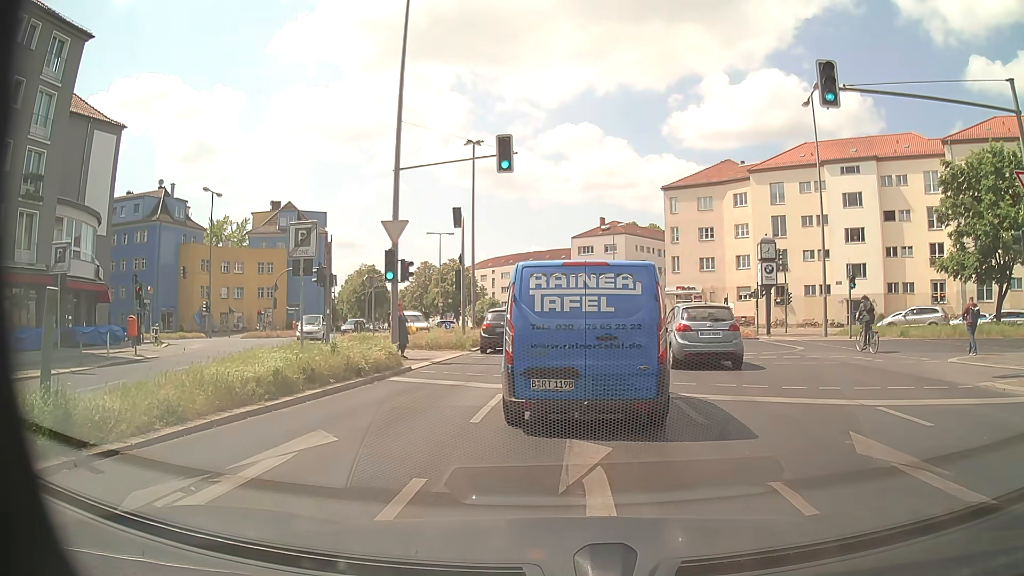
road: secondary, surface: asphalt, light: Day
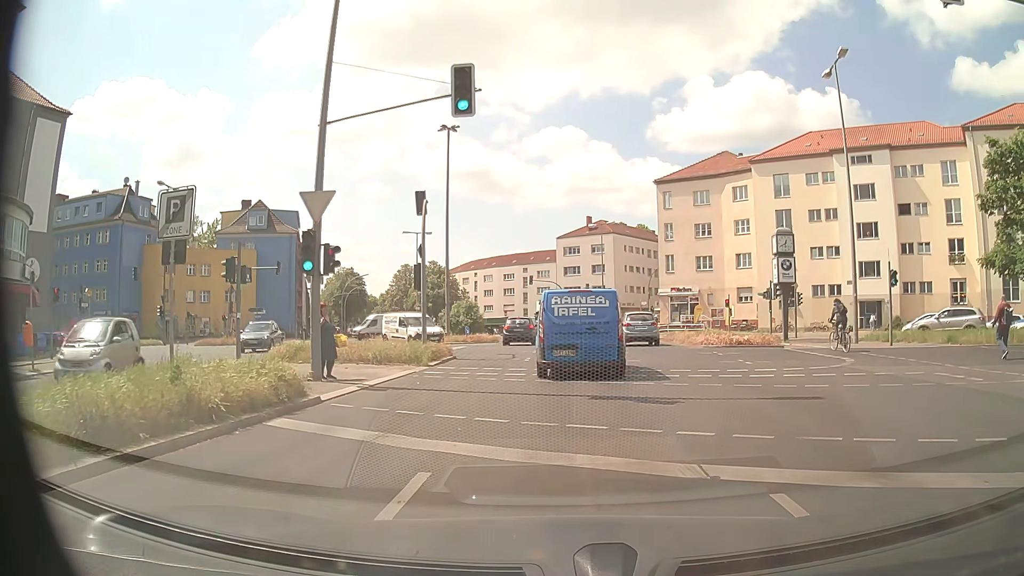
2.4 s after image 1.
(-0.1, +6.0) m; 0°
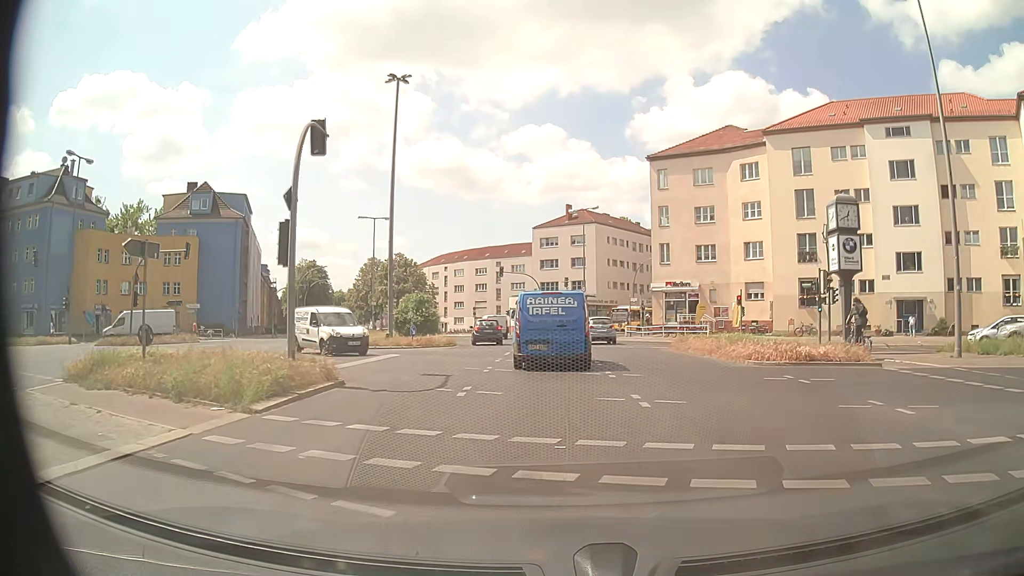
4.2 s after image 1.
(+0.2, +10.5) m; +2°
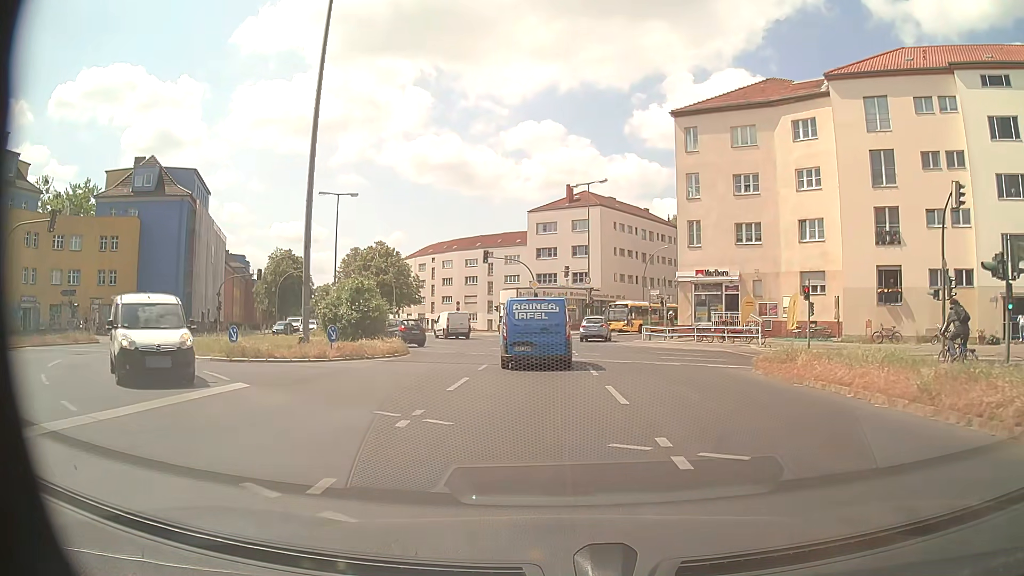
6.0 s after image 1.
(+0.1, +12.8) m; 0°
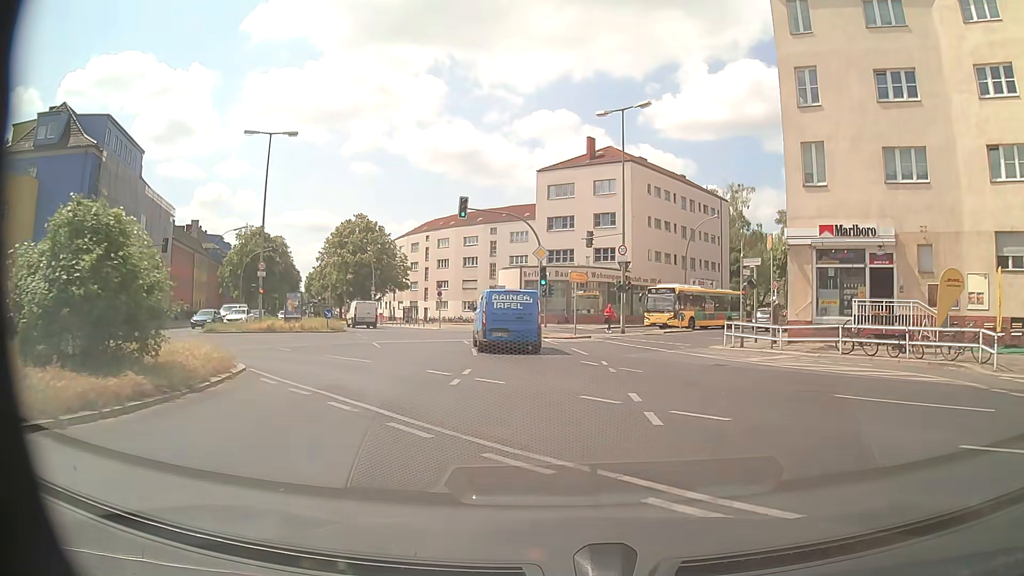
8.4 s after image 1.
(0.0, +19.1) m; -1°
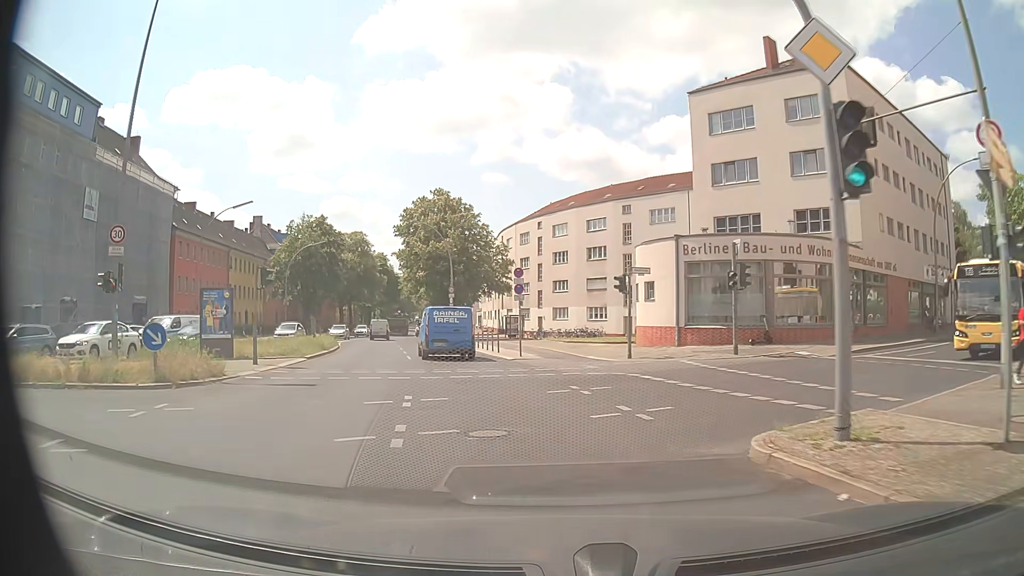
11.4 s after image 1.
(-1.6, +26.3) m; -11°
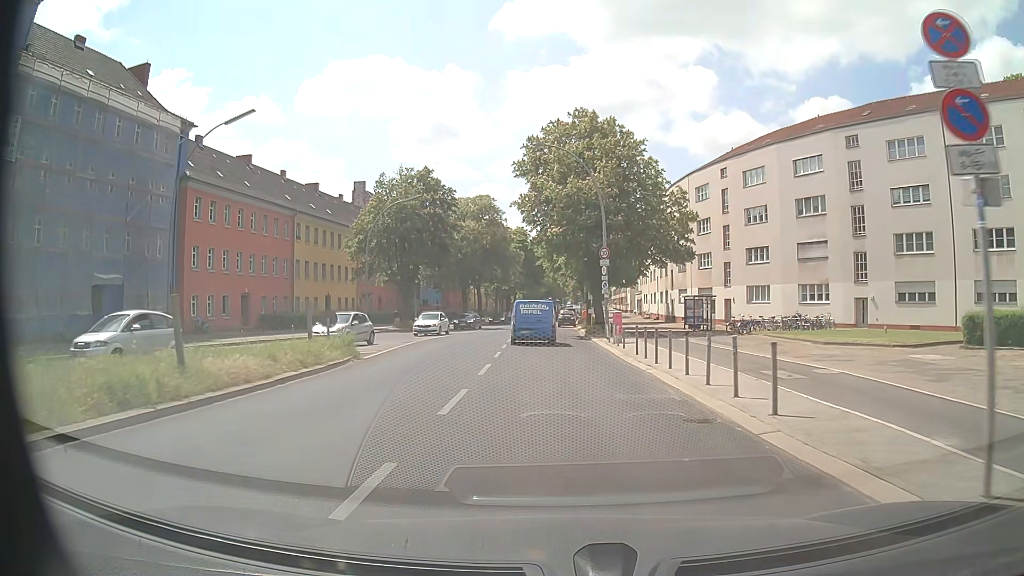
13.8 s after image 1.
(-3.1, +22.3) m; -13°
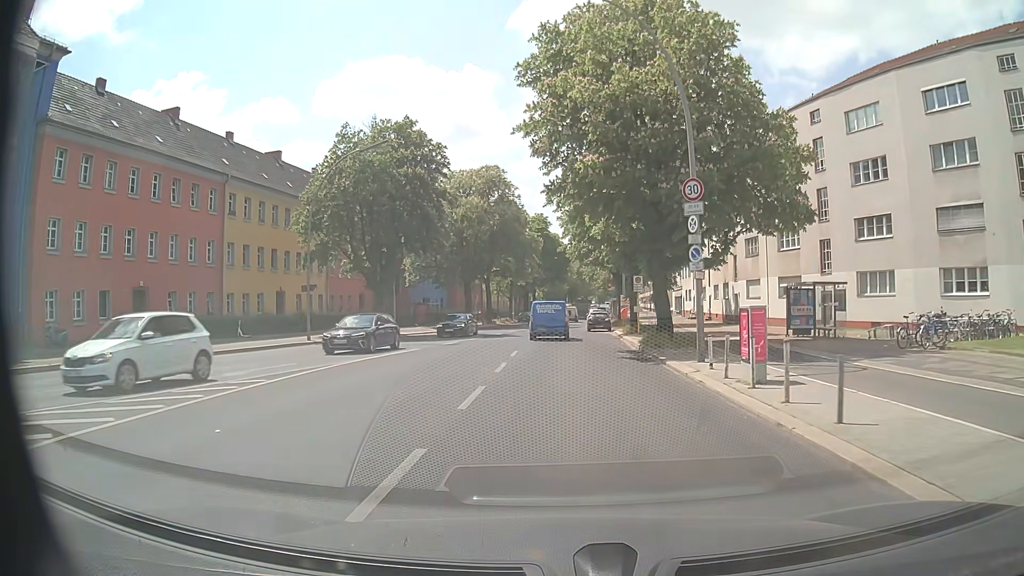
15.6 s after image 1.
(-0.5, +17.5) m; -2°
(0, +10) (0, +20) (0, +30) (0, +40) (0, +50) (0, +60) (+1, +70) (+2, +80) (+2, +90) (+3, +100) m
